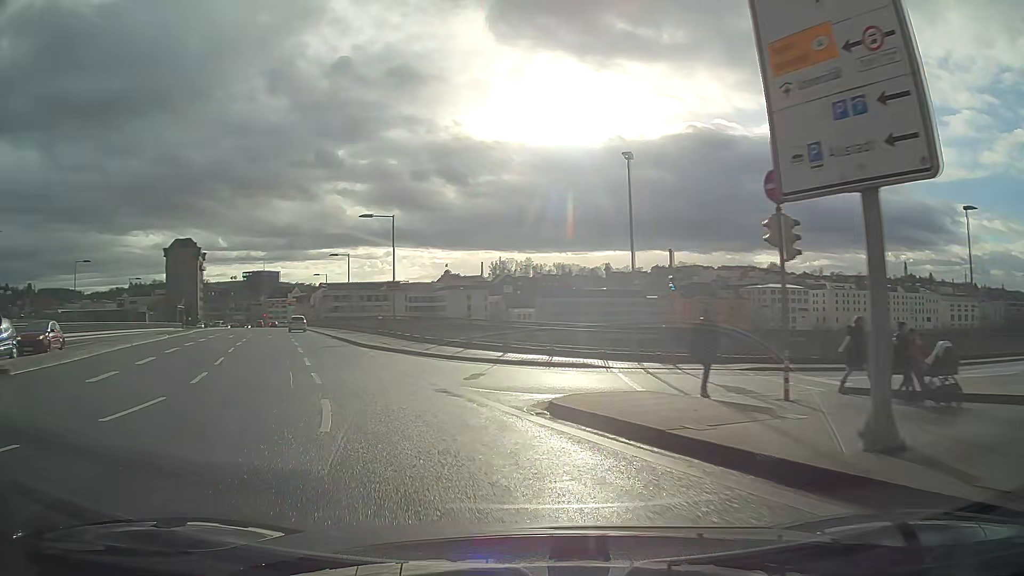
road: primary_link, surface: asphalt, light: Day
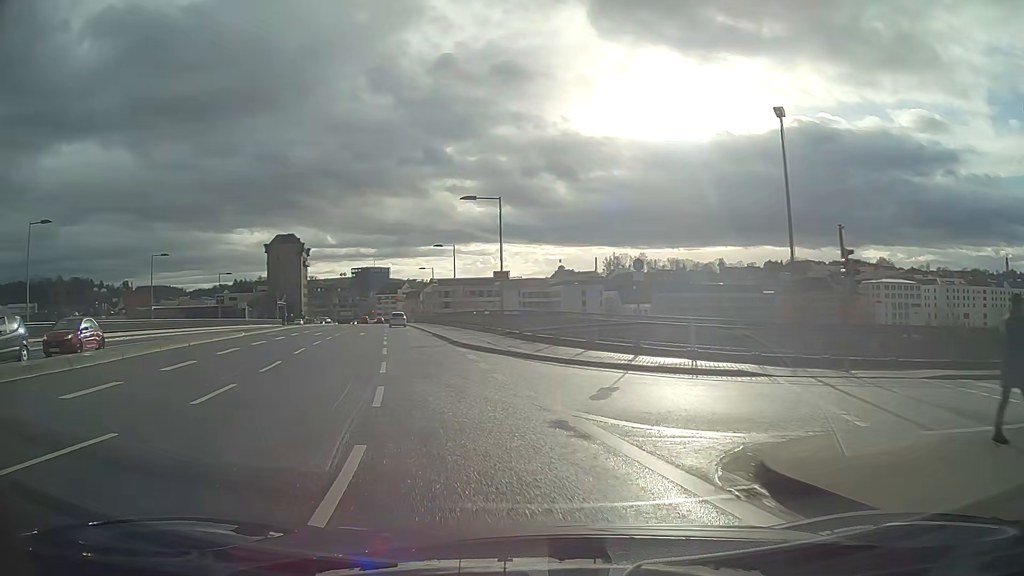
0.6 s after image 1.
(-0.4, +5.2) m; -8°
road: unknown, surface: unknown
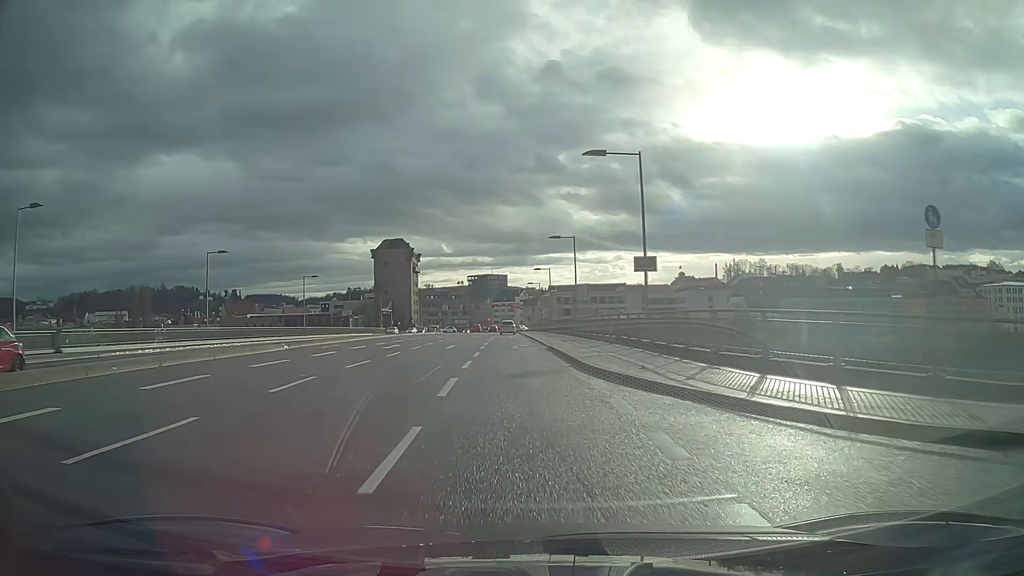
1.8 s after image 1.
(-1.0, +11.8) m; -8°
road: primary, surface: asphalt
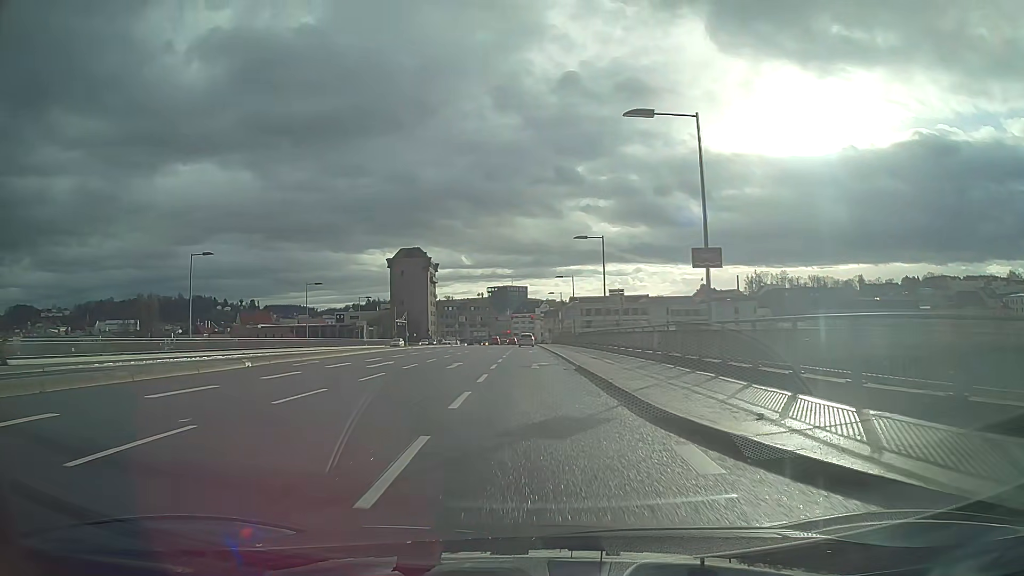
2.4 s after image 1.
(-0.1, +6.6) m; -1°
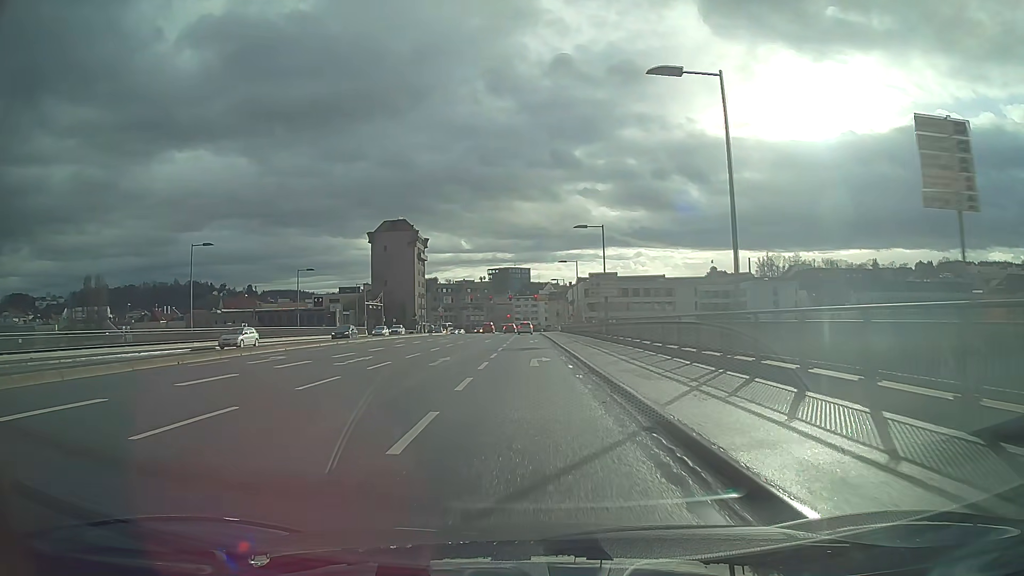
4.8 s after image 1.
(-0.1, +29.0) m; 0°
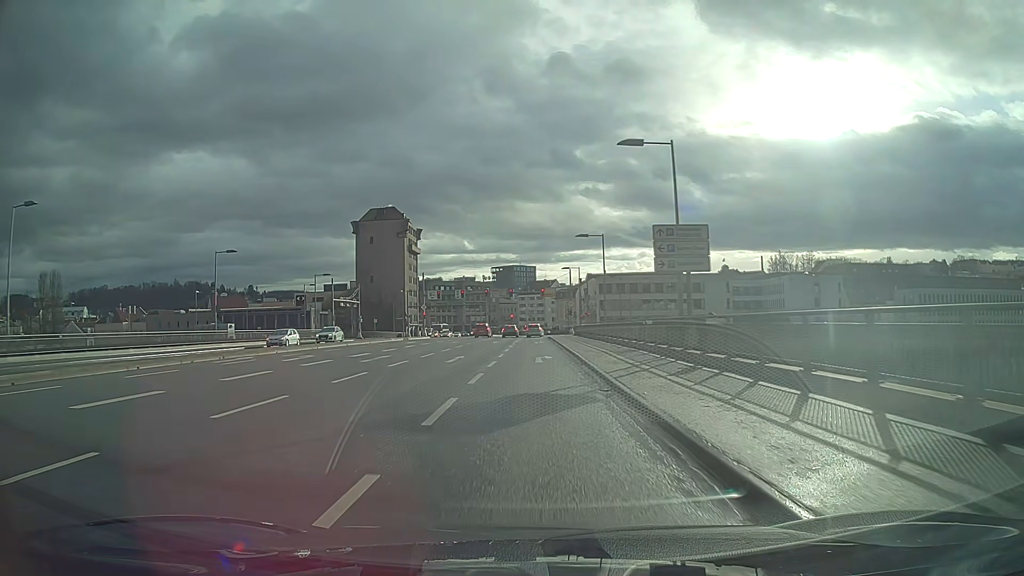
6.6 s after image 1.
(-0.1, +21.9) m; 0°
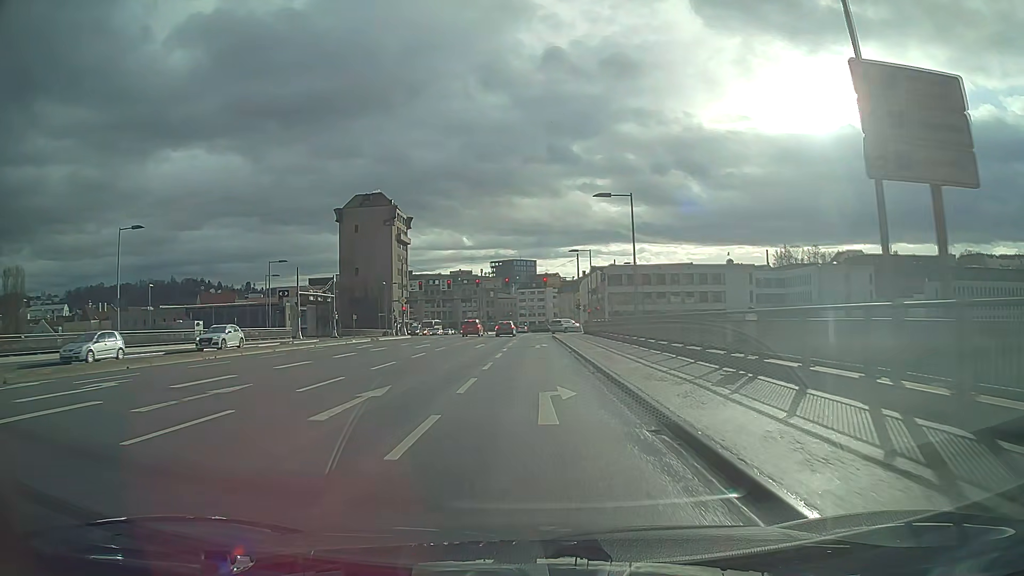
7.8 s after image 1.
(0.0, +14.4) m; 0°
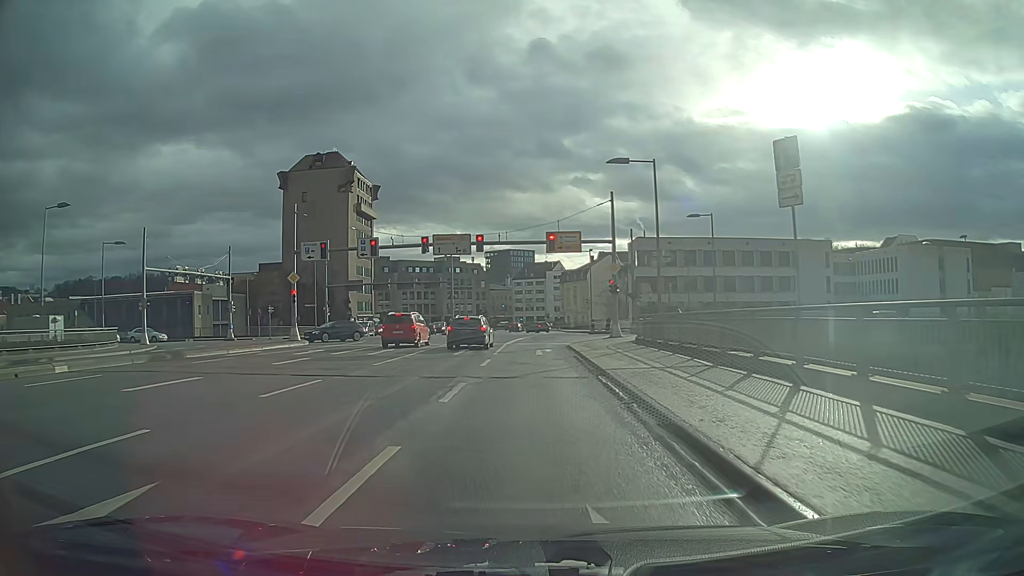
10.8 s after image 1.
(+0.1, +33.7) m; 0°
